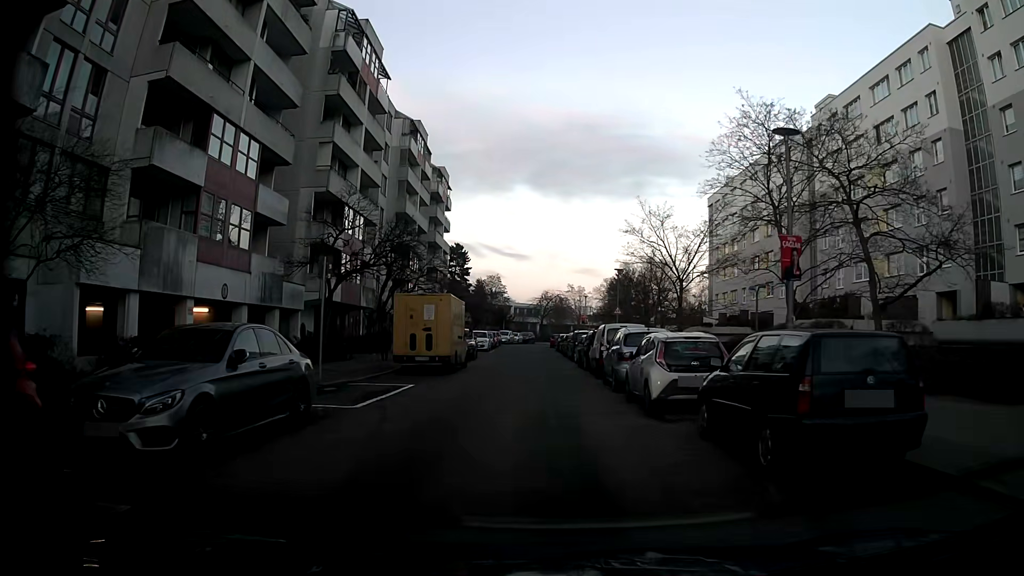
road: residential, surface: asphalt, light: Day
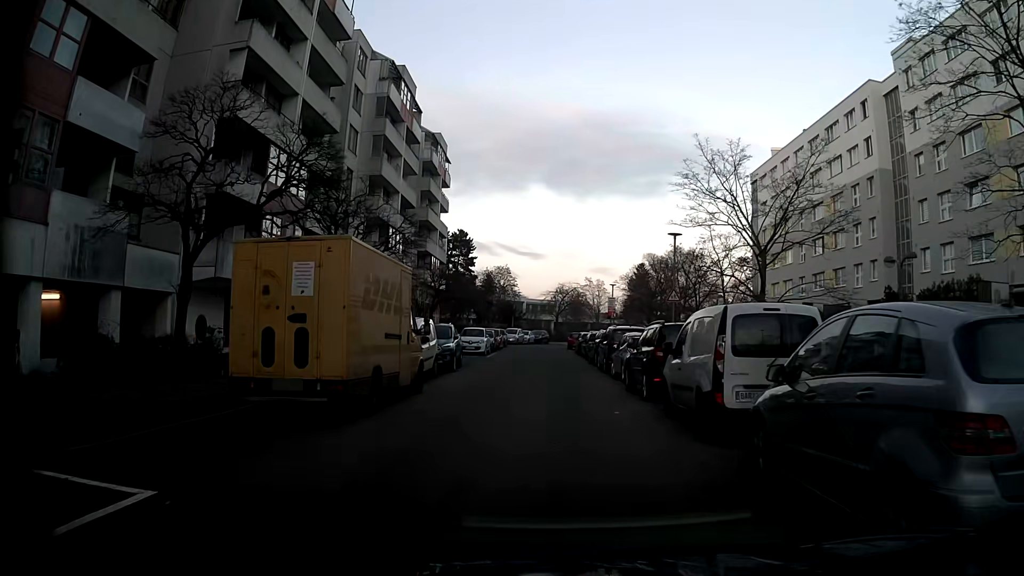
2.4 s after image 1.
(+0.2, +13.3) m; 0°
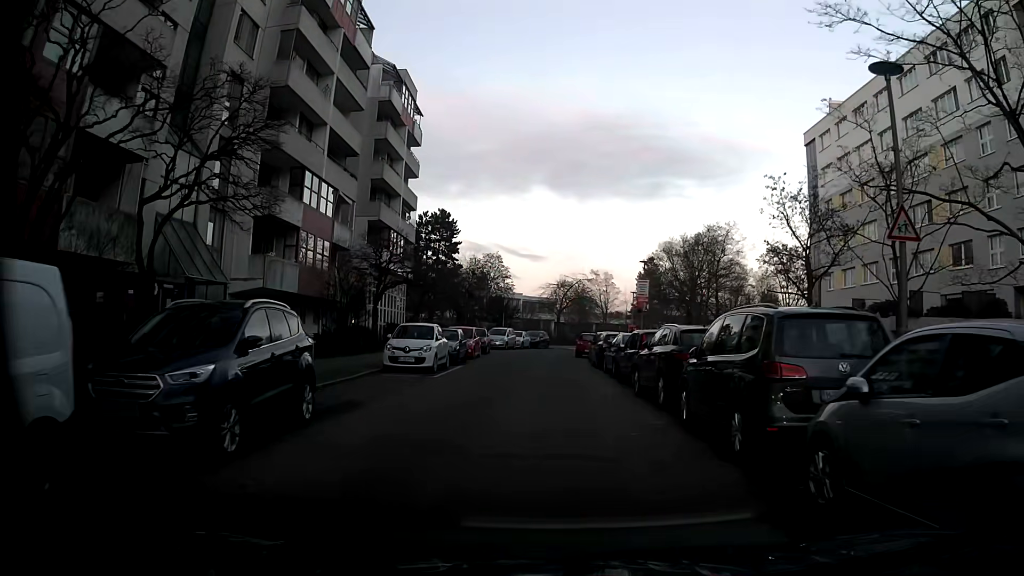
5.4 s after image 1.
(+0.1, +17.3) m; 0°
